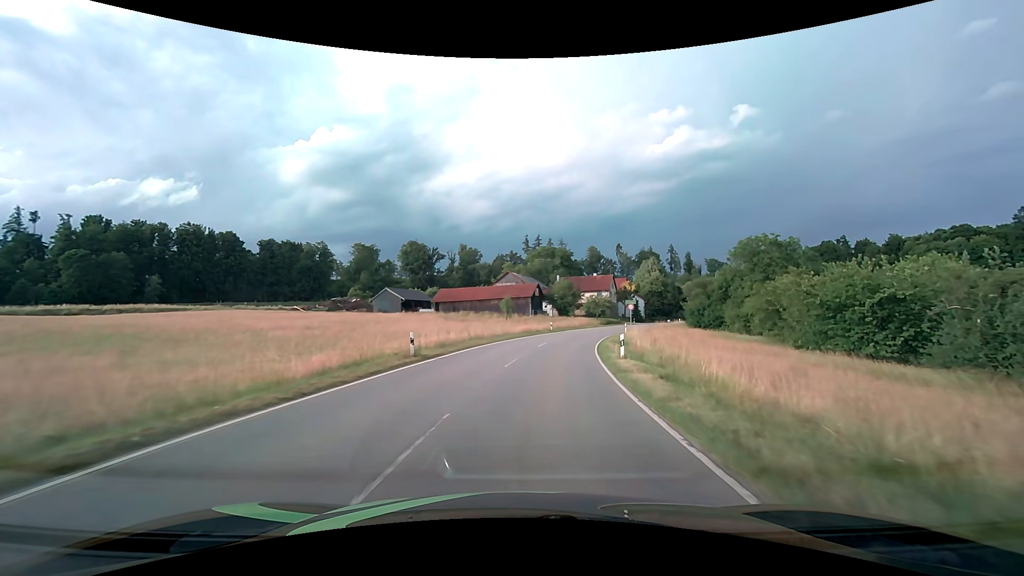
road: tertiary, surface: asphalt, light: Day
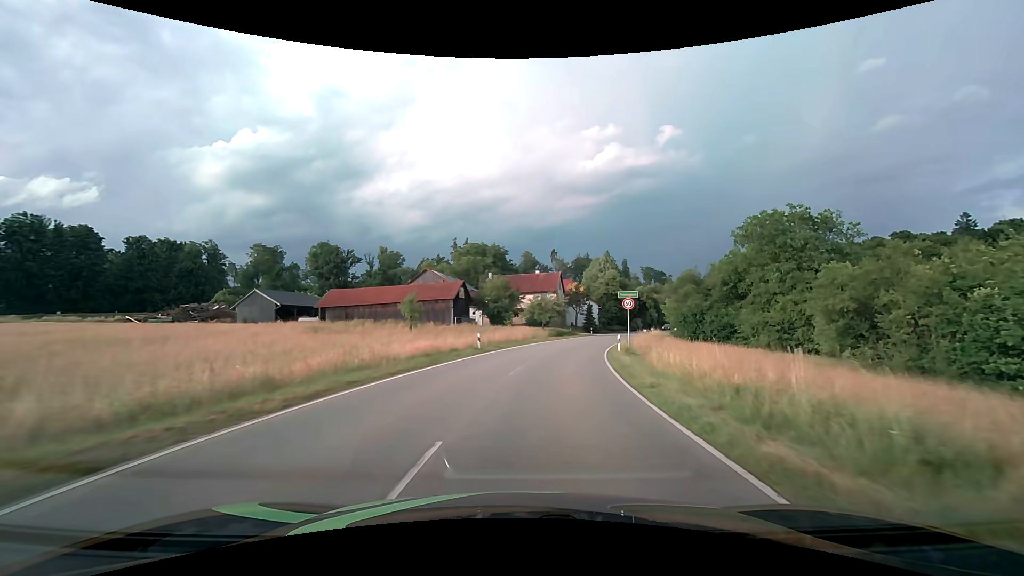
(+1.7, +25.4) m; +7°
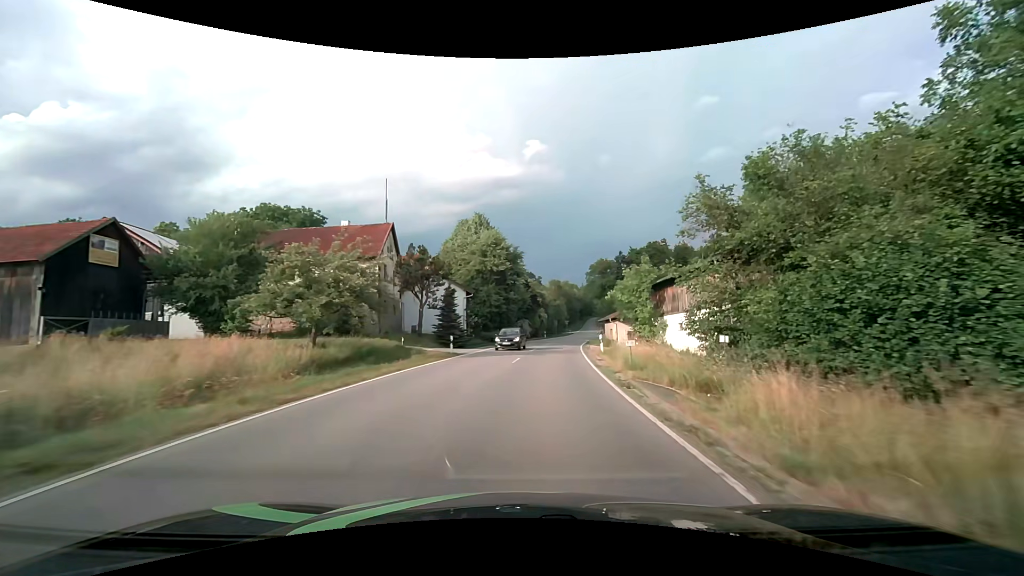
(+6.2, +41.8) m; +16°
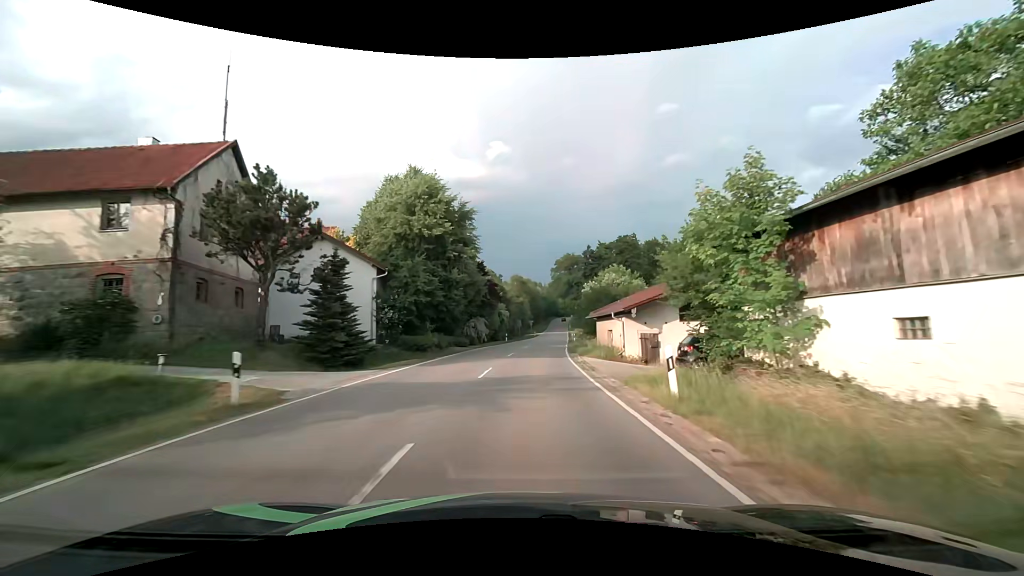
(+0.8, +17.8) m; +5°
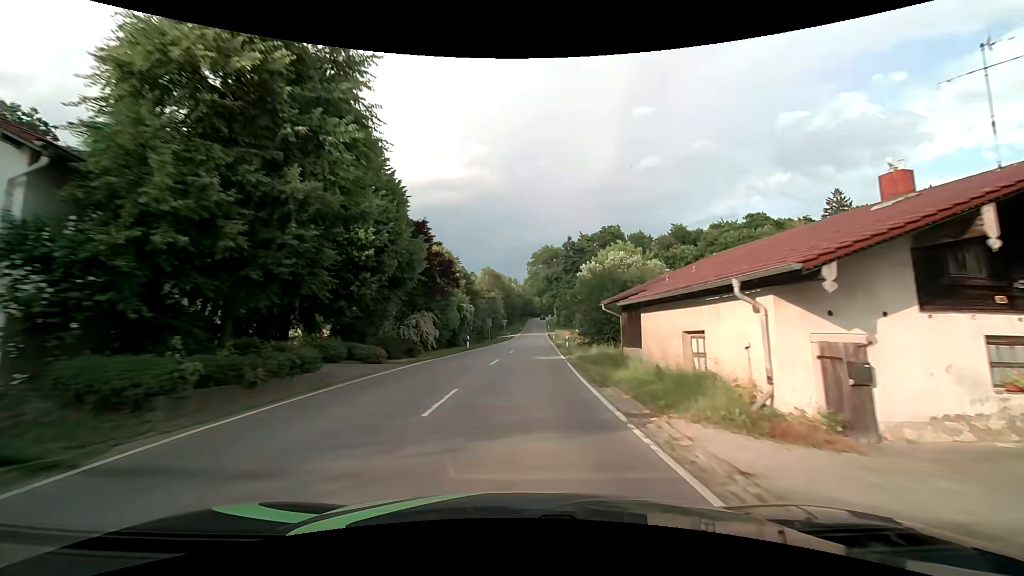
(+0.5, +18.3) m; +3°
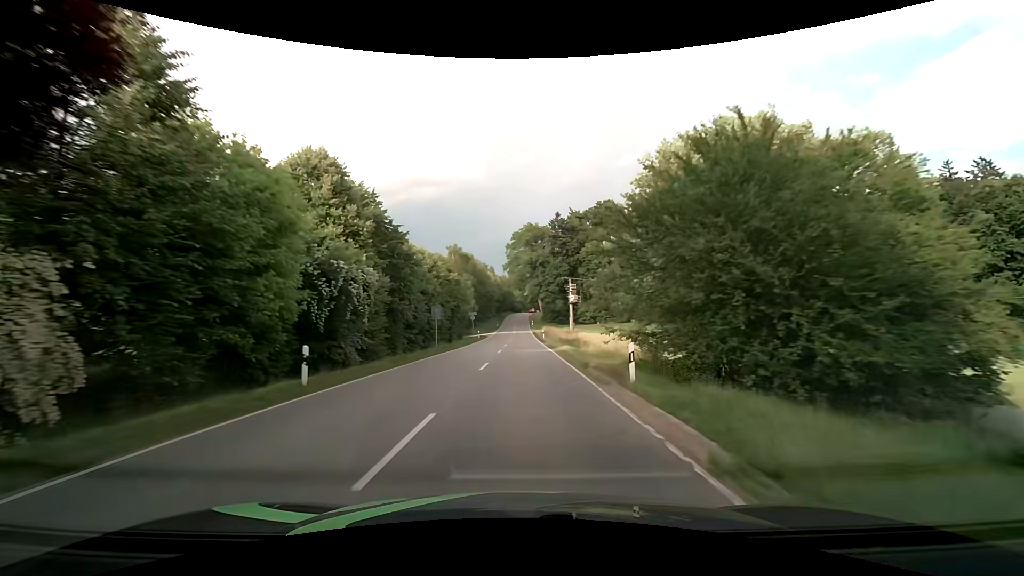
(+0.7, +27.8) m; +3°
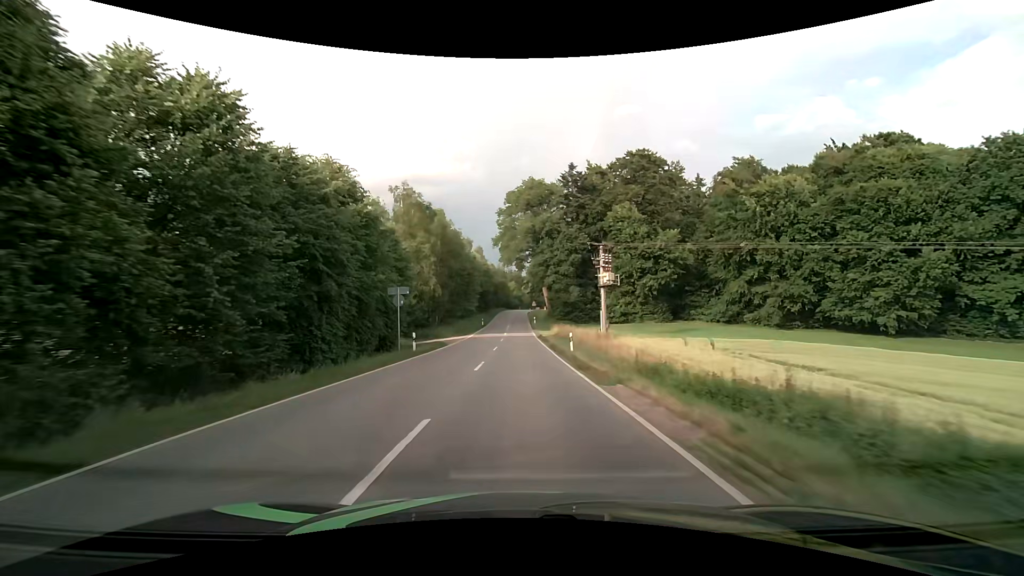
(+0.1, +36.7) m; 0°
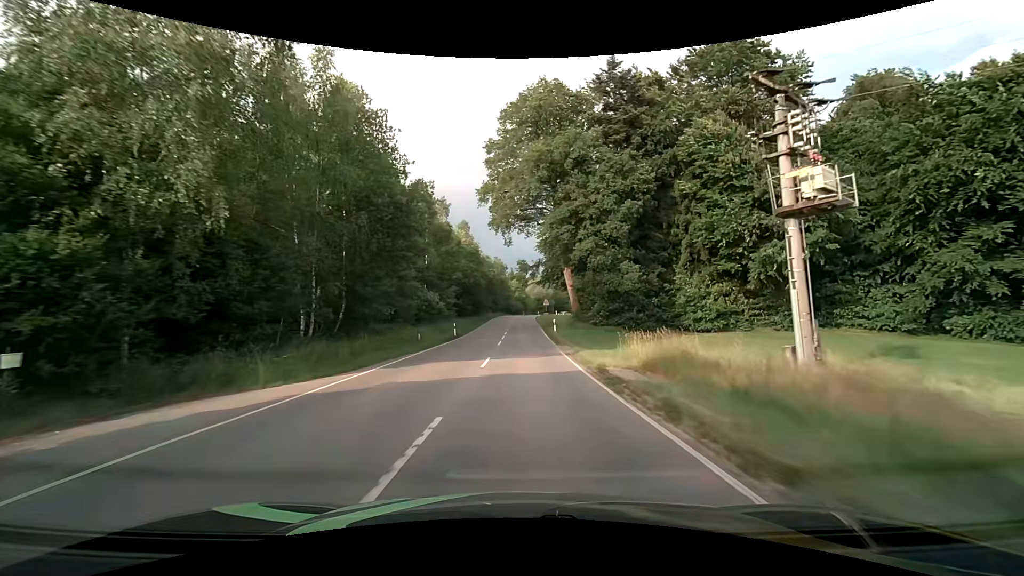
(-0.2, +36.0) m; -1°
(0, +10) (0, +20) (0, +30) (0, +40) (0, +50) (0, +60) (0, +70) (+1, +80) (+1, +90) (+2, +100) m
